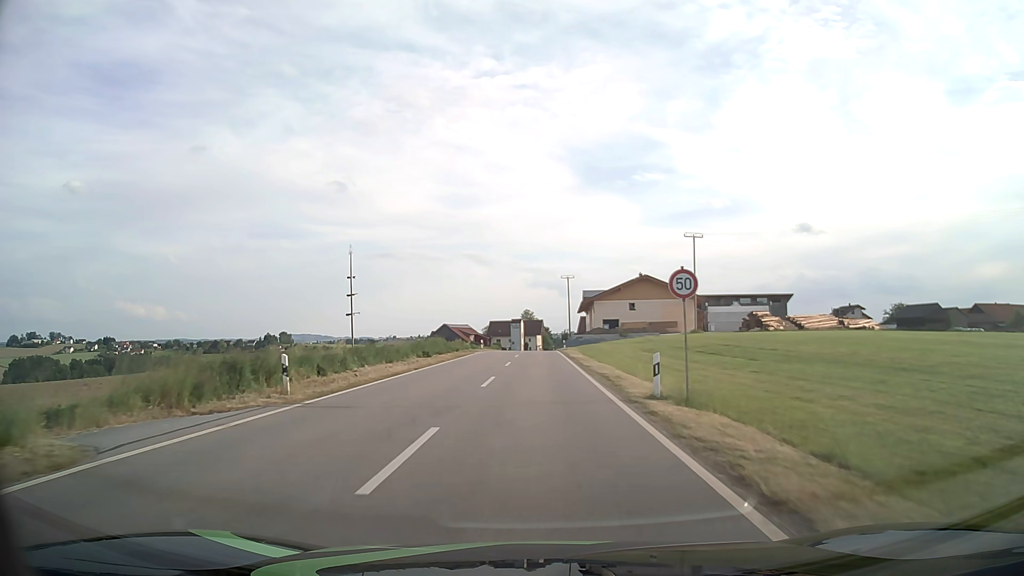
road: tertiary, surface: asphalt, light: Day
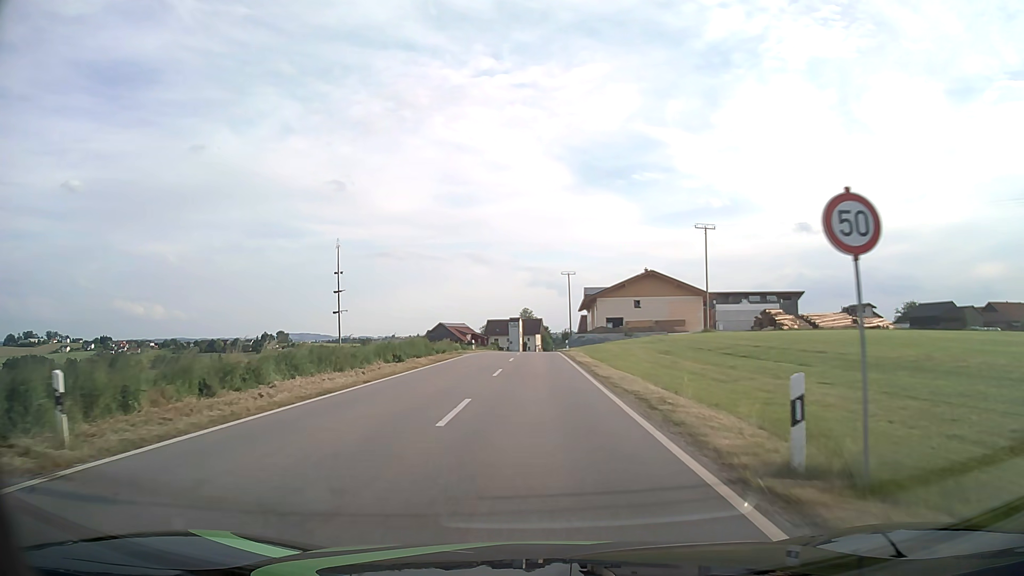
(0.0, +7.5) m; 0°
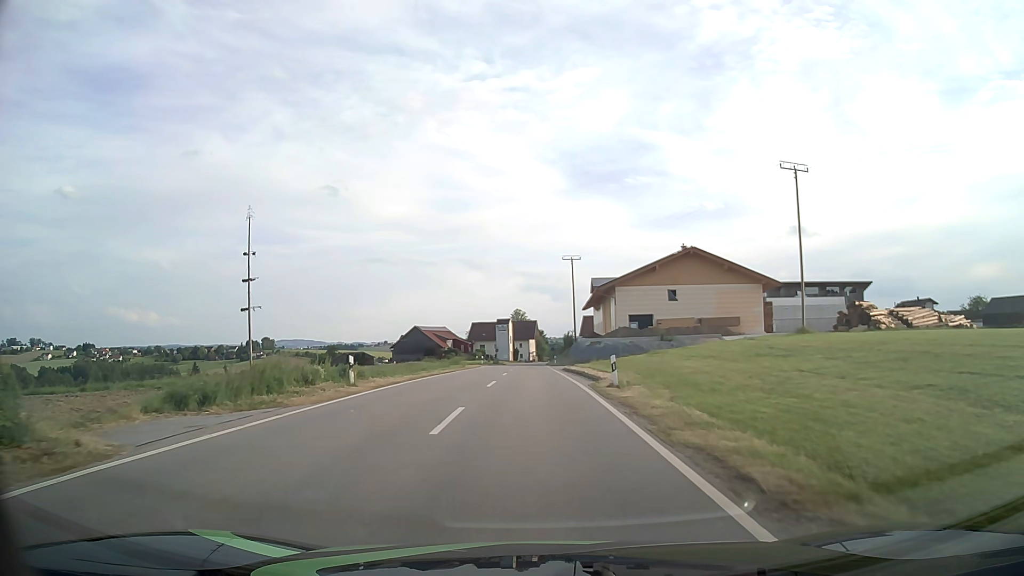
(0.0, +35.9) m; 0°
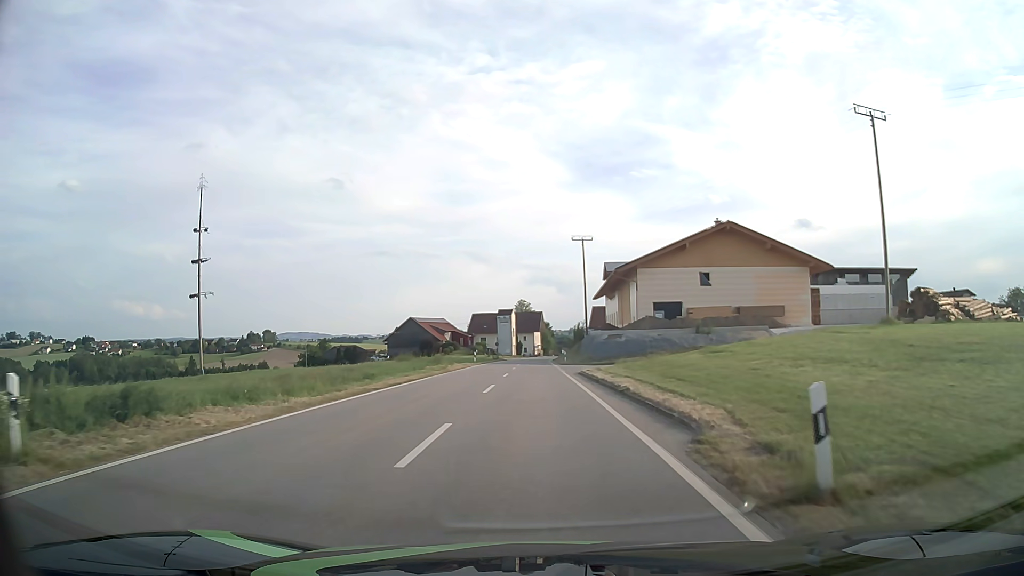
(0.0, +14.3) m; 0°
(0, +10) (0, +20) (0, +30) (0, +40) (0, +50) (0, +60) (0, +70) (0, +80) (0, +90) (0, +100) m
